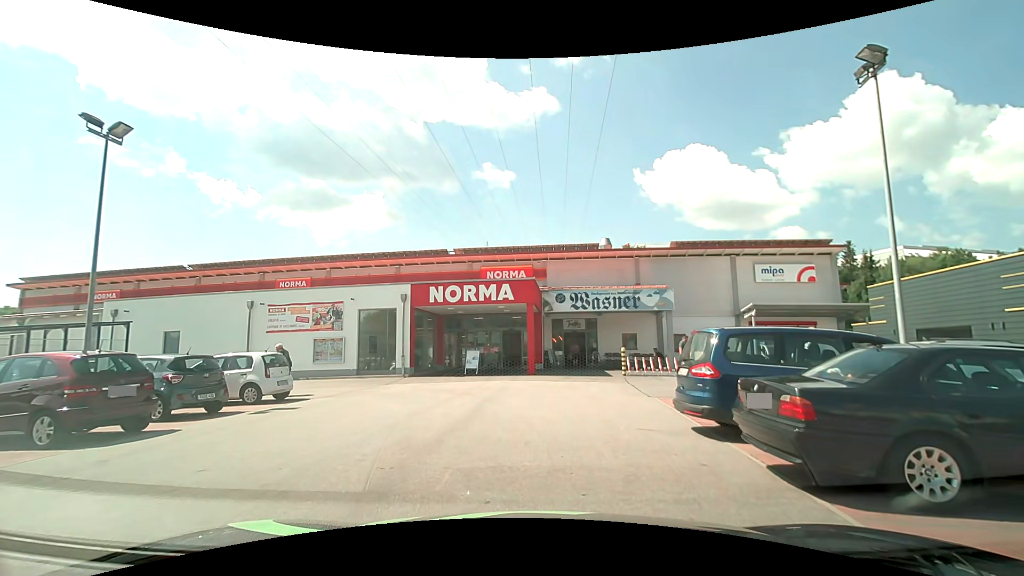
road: service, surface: asphalt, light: Day
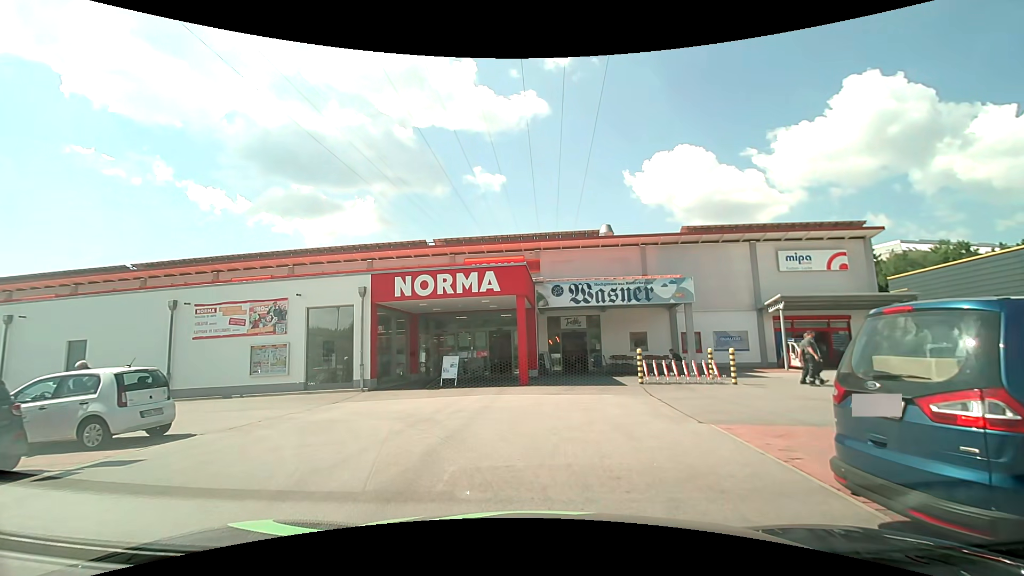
(+0.1, +4.8) m; +1°
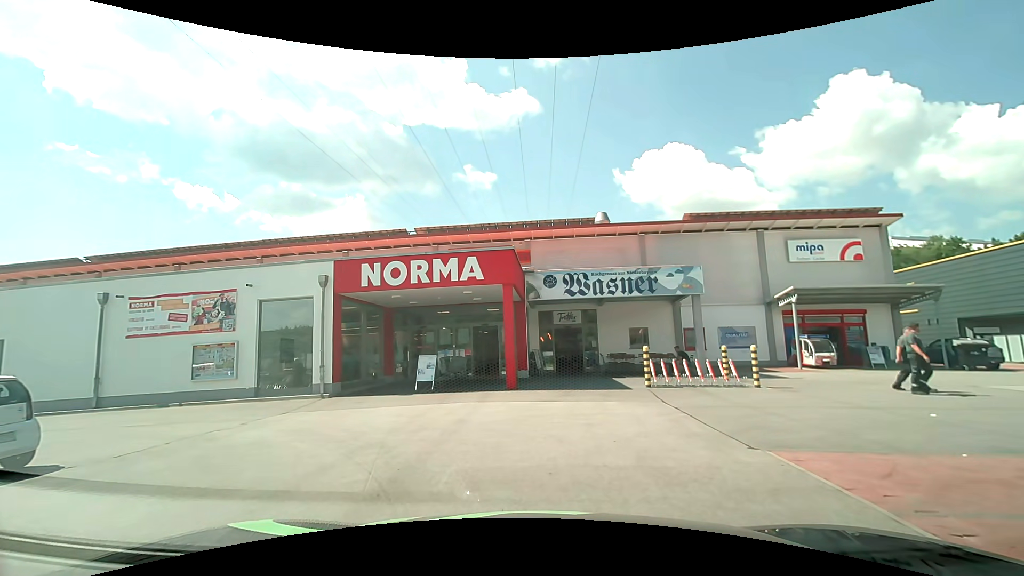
(0.0, +2.6) m; 0°
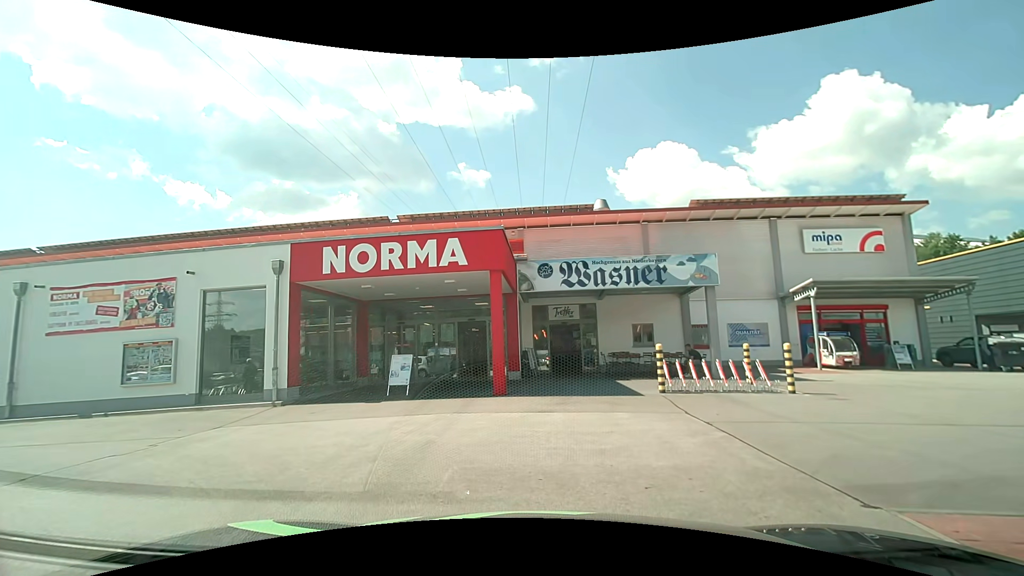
(0.0, +2.5) m; +1°
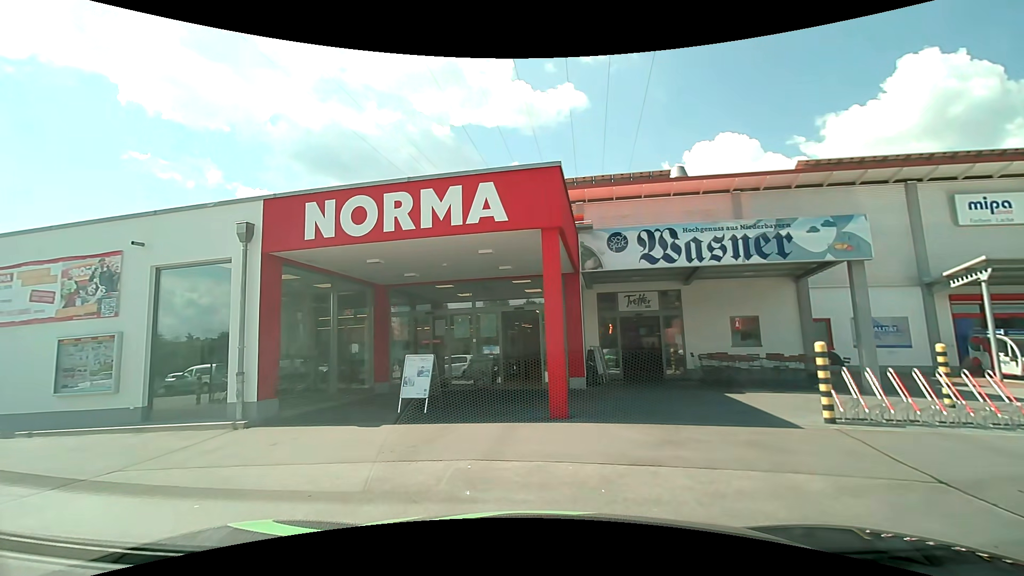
(-0.1, +4.6) m; -7°
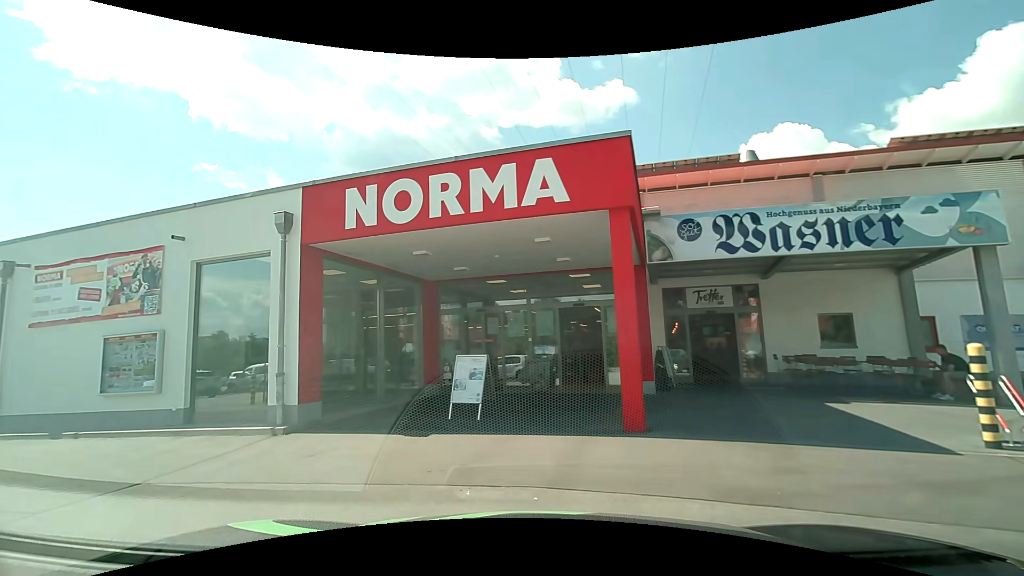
(0.0, +1.2) m; -5°
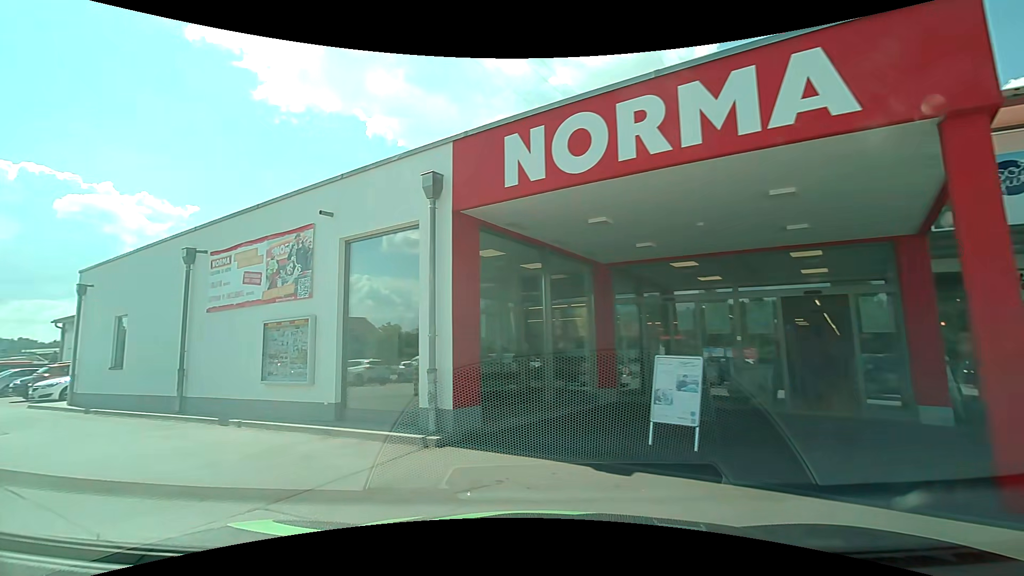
(-0.4, +2.5) m; -18°
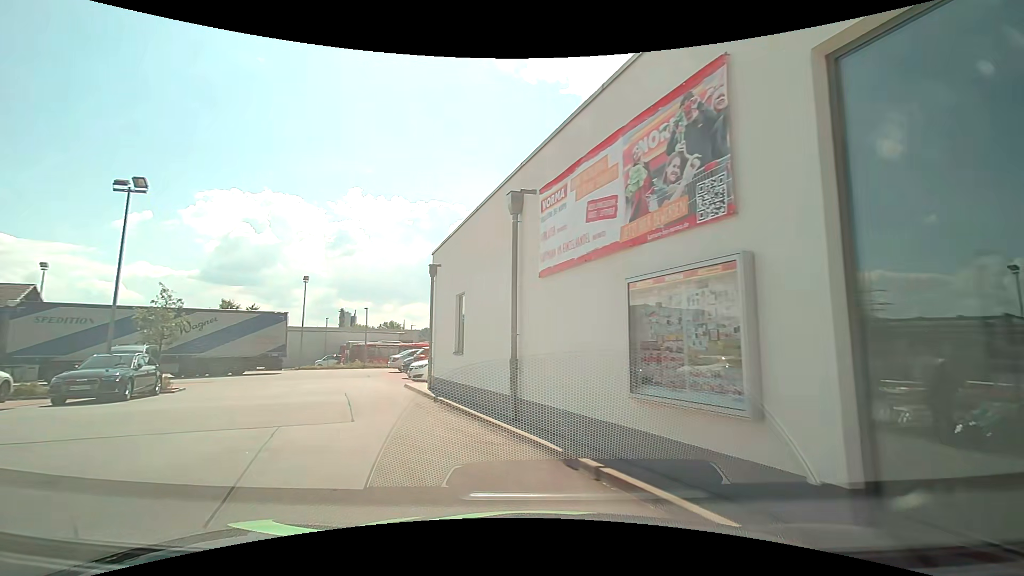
(-1.8, +5.4) m; -36°
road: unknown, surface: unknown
